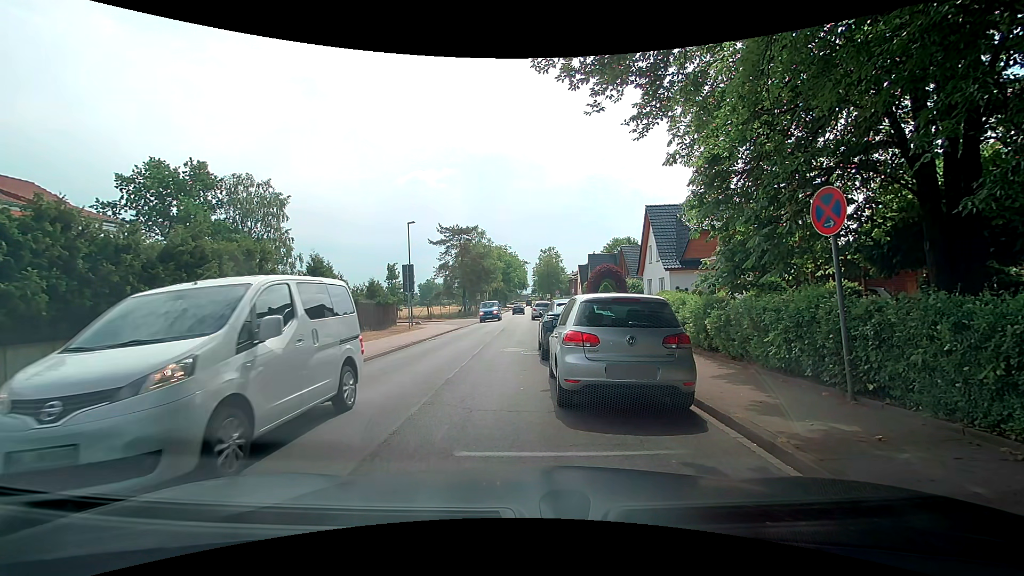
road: unclassified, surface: asphalt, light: Day
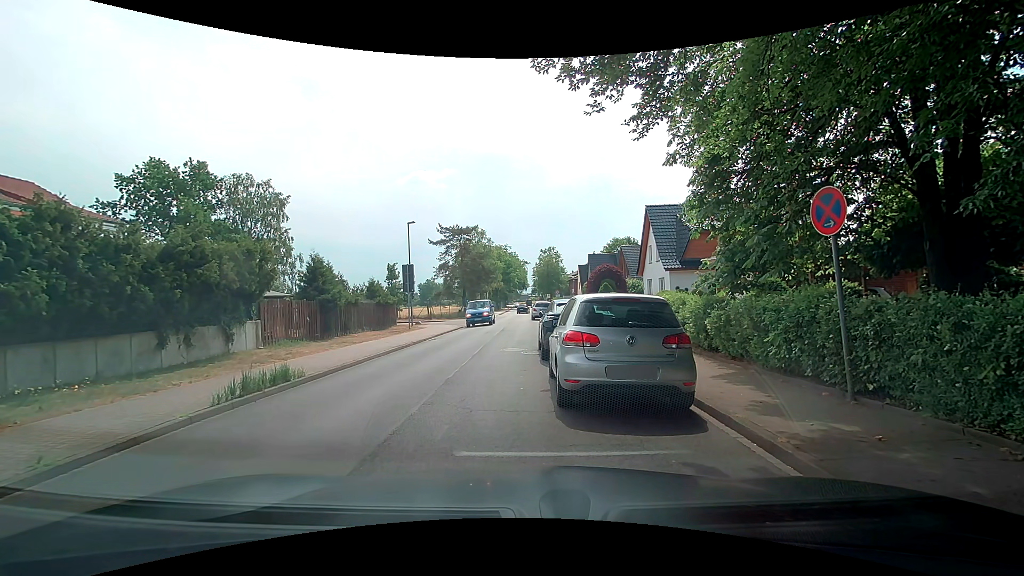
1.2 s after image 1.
(0.0, 0.0) m; 0°
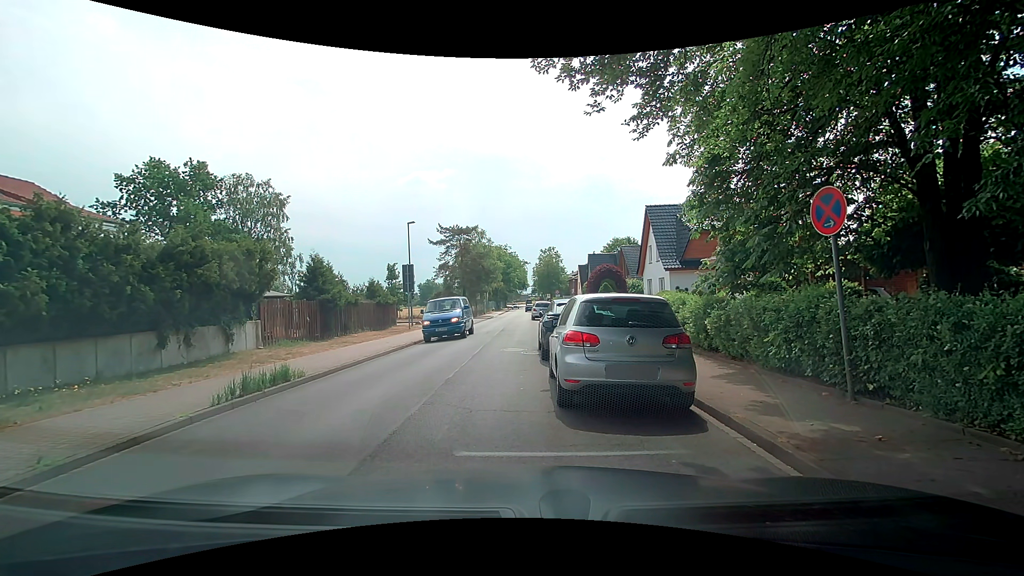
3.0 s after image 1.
(0.0, 0.0) m; 0°
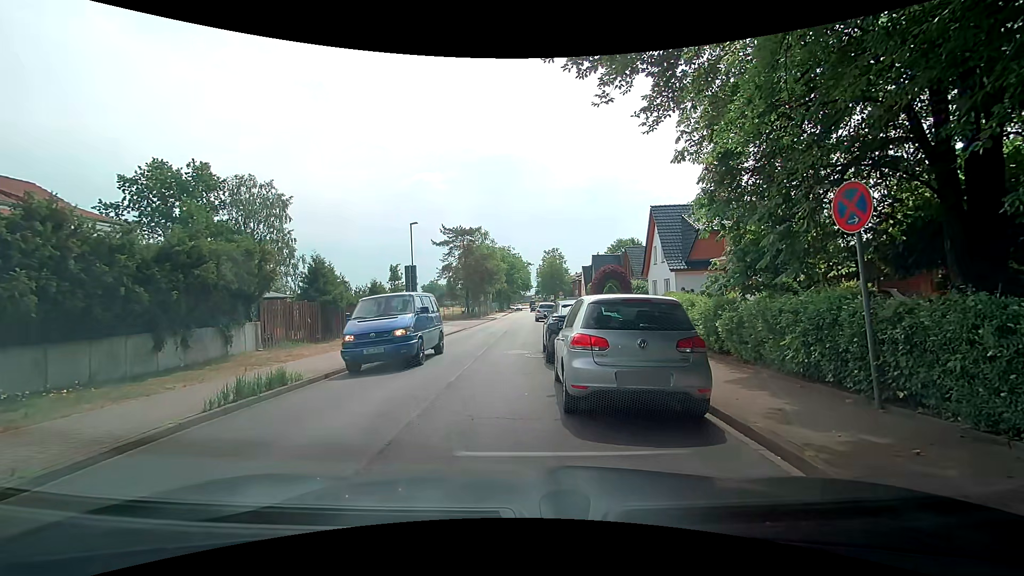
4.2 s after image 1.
(0.0, +0.3) m; 0°
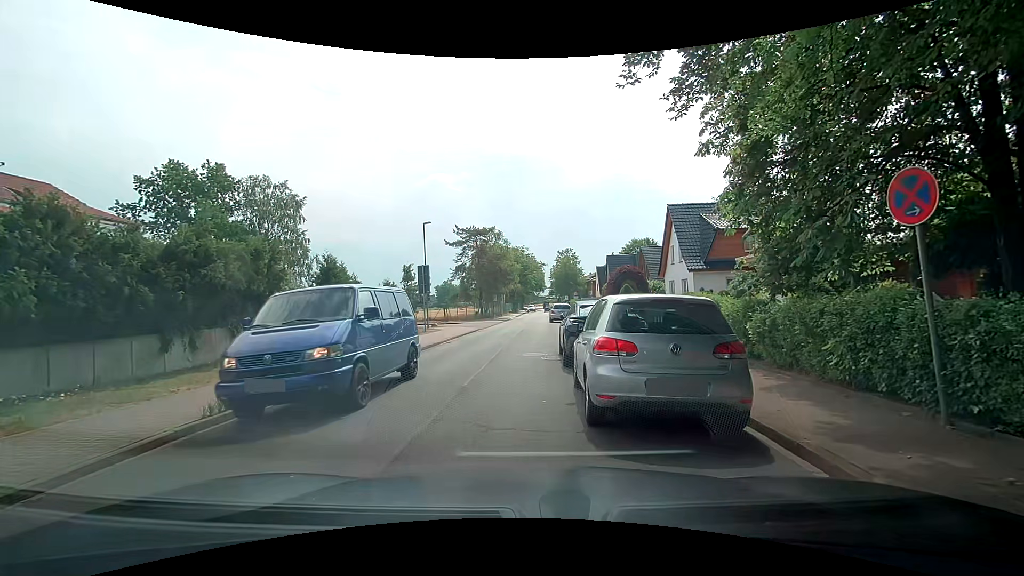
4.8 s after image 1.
(0.0, +0.6) m; 0°
